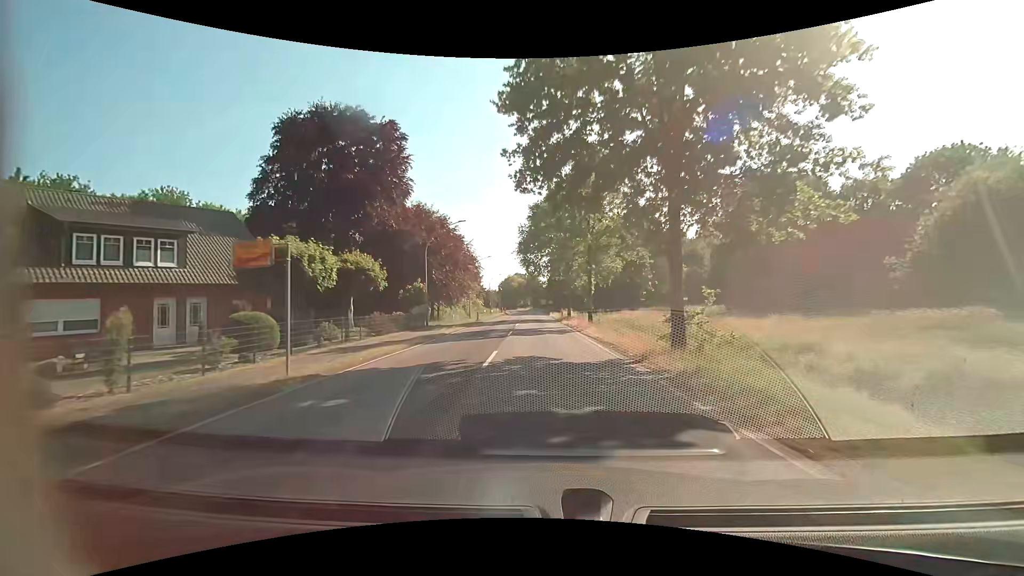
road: secondary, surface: asphalt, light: Day
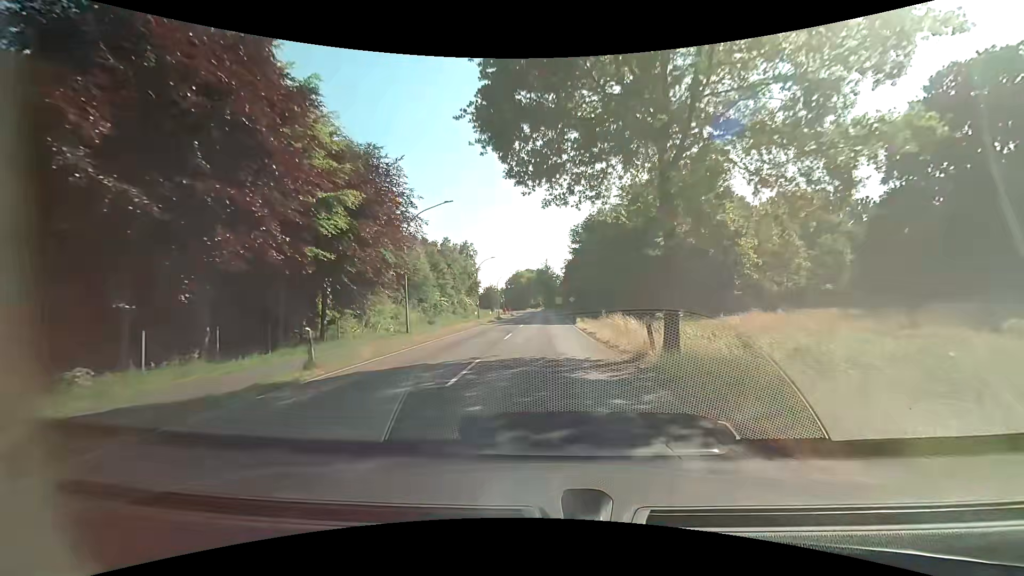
(-0.6, +38.8) m; -2°
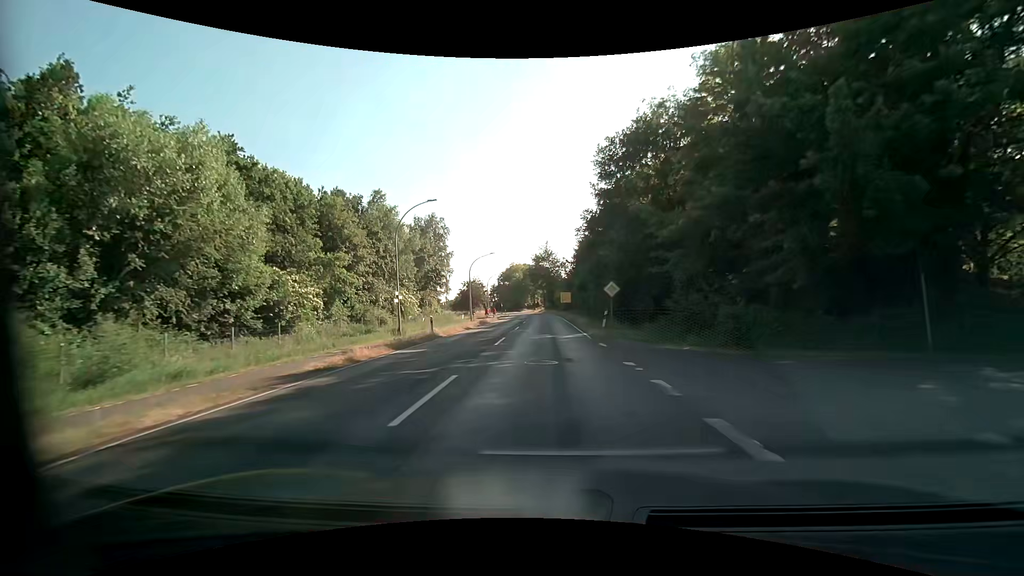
(-0.1, +39.0) m; 0°
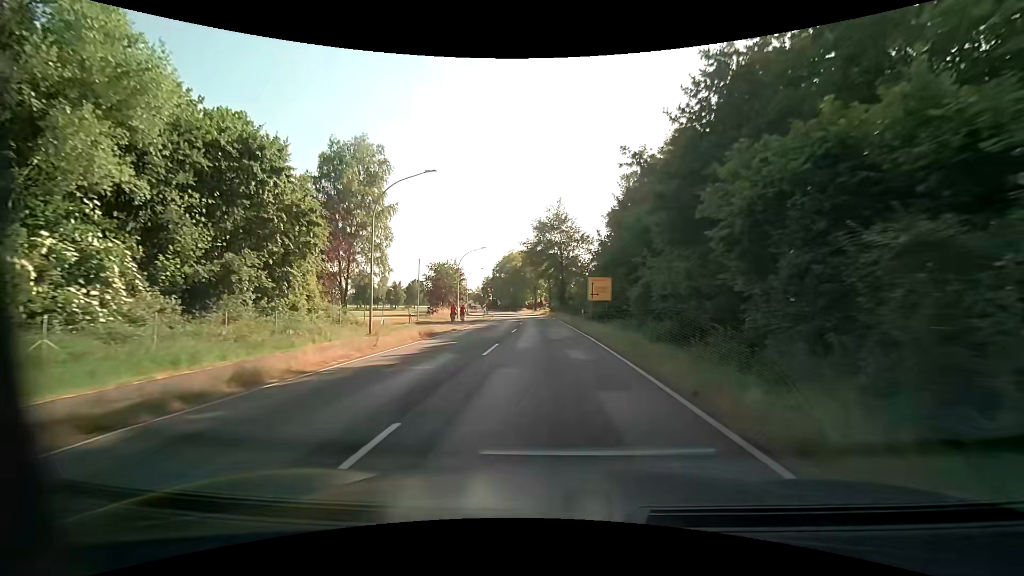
(-0.2, +40.3) m; -1°
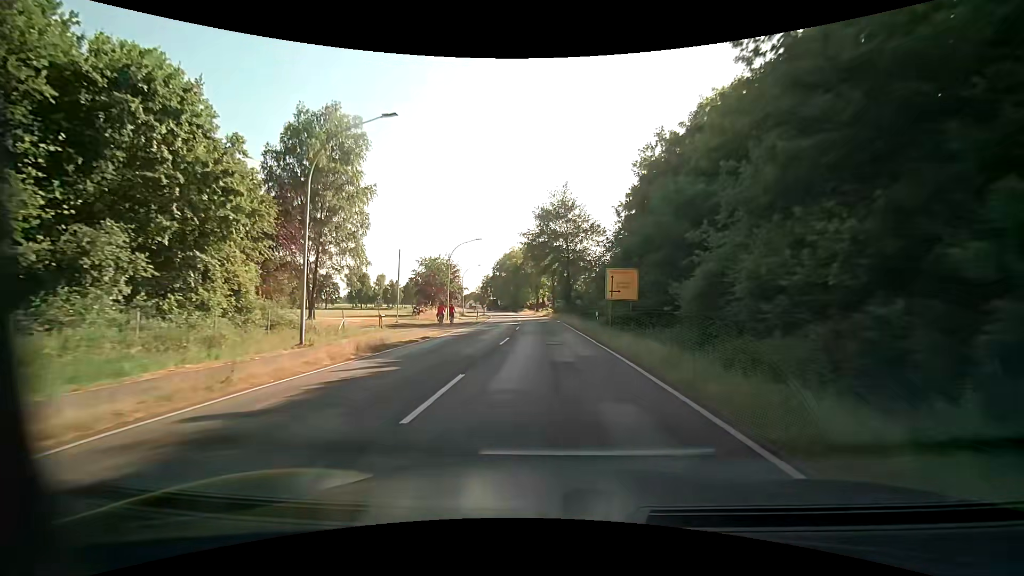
(0.0, +8.2) m; 0°
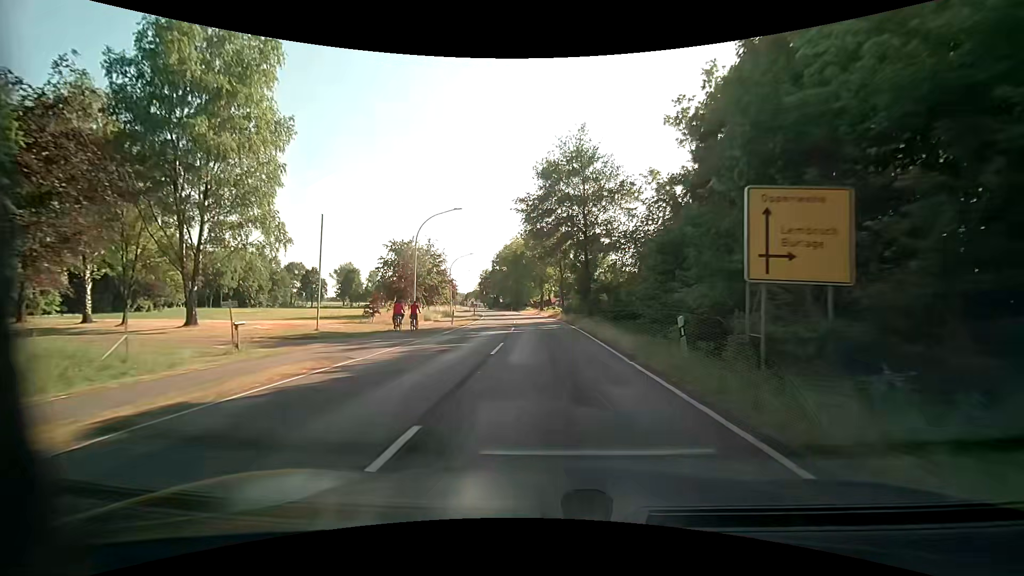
(-0.1, +16.4) m; -1°
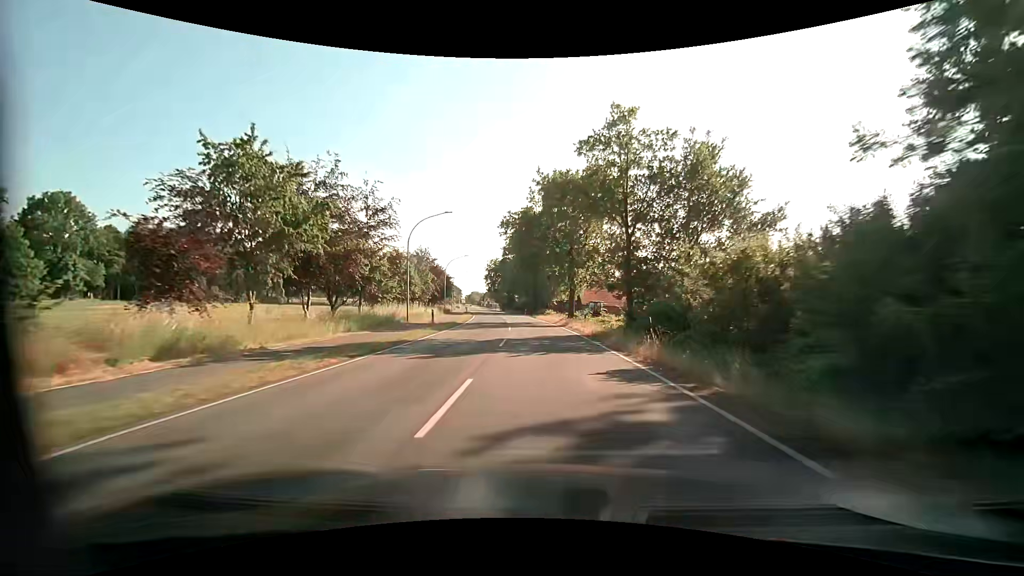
(-0.7, +32.8) m; -3°
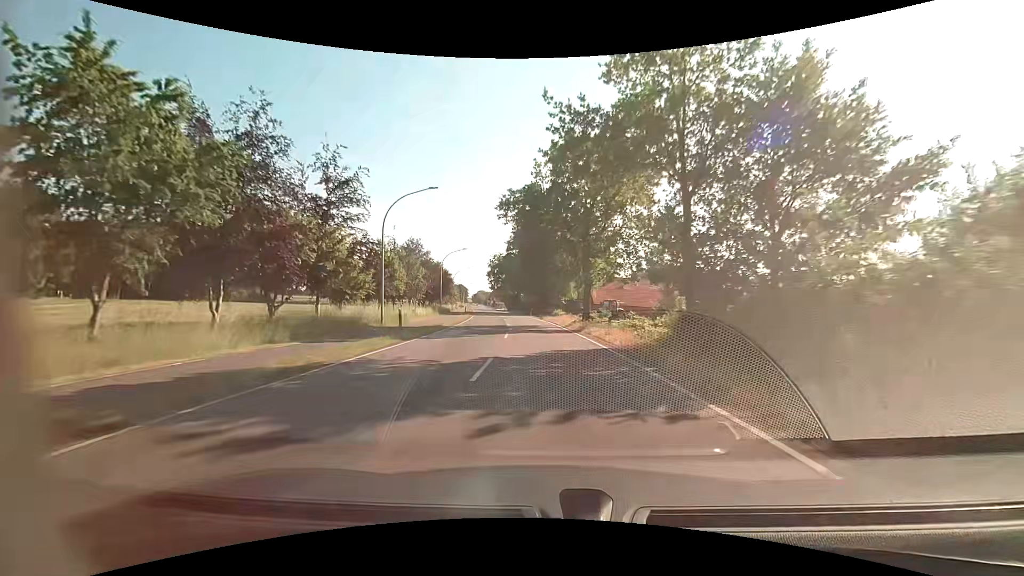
(0.0, +8.2) m; 0°
(0, +10) (0, +20) (-1, +30) (-2, +40) (-3, +50) (-4, +60) (-5, +70) (-6, +80) (-8, +90) (-9, +99) m
